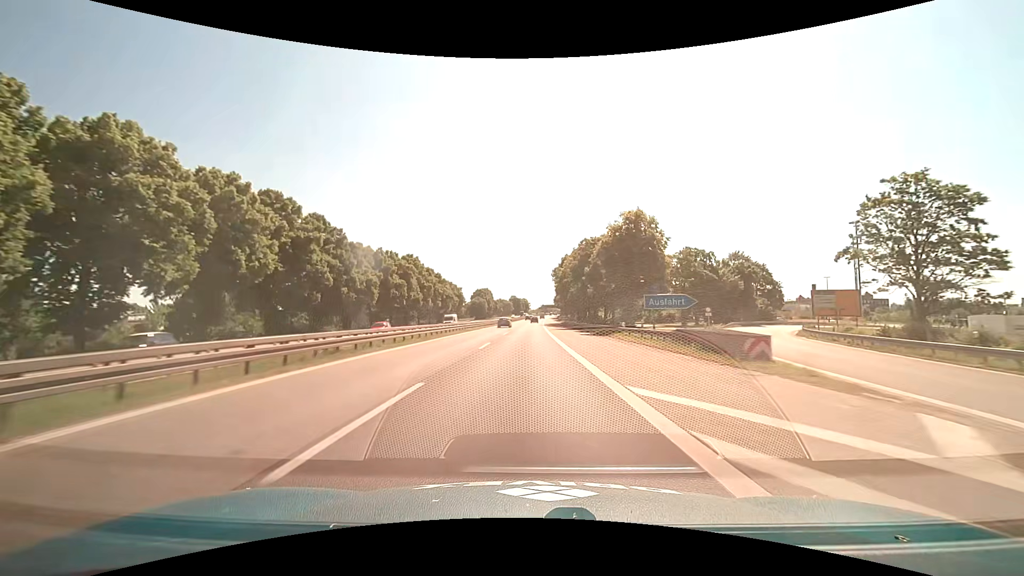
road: motorway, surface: asphalt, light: Day
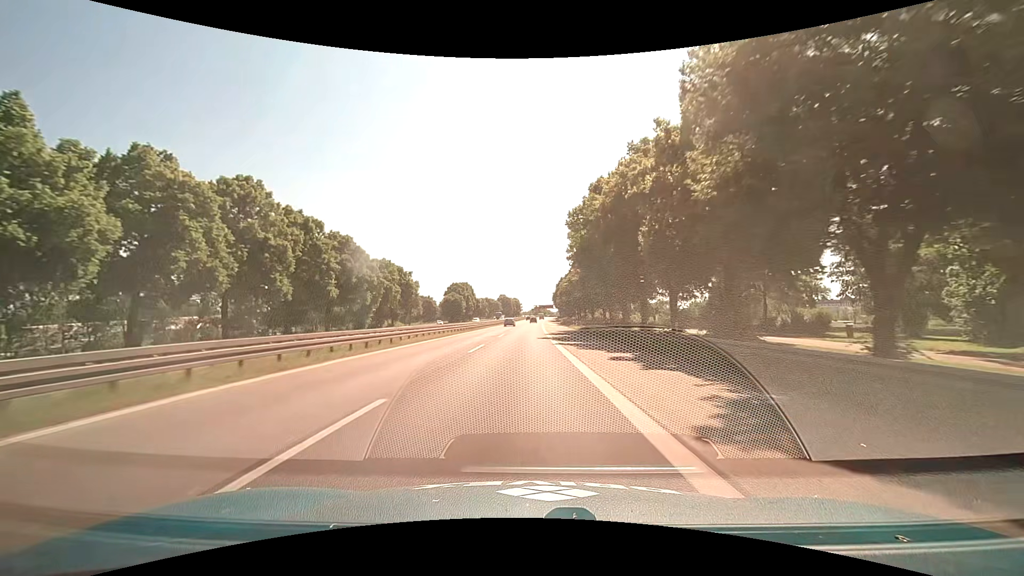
(+0.7, +56.1) m; +1°
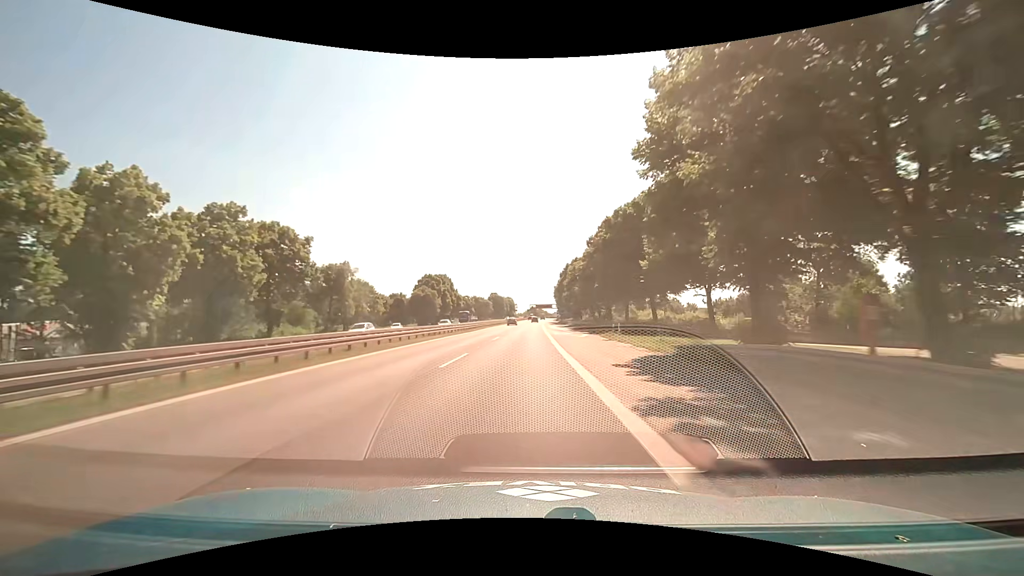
(+0.3, +42.1) m; +1°
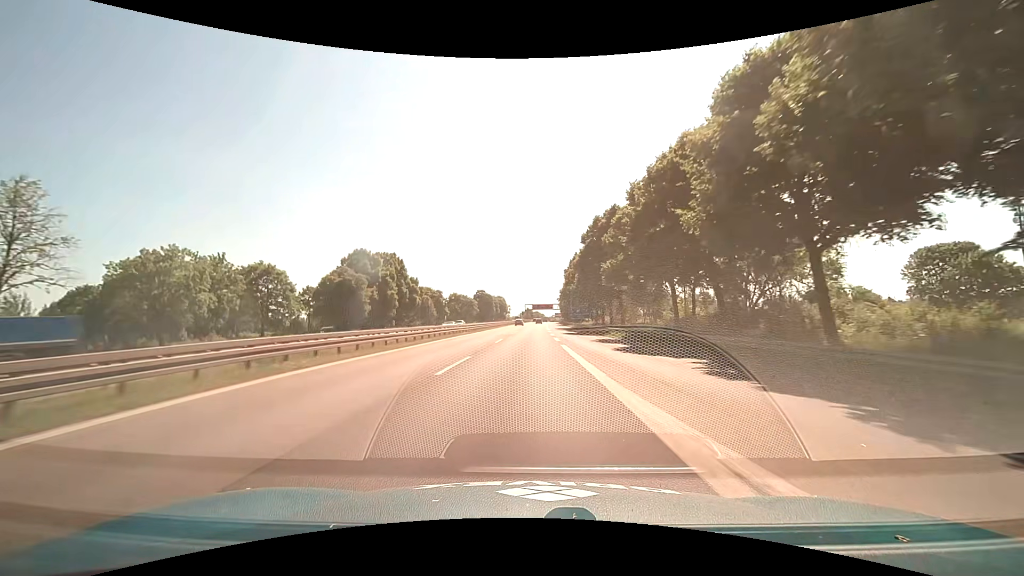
(+0.1, +56.2) m; 0°
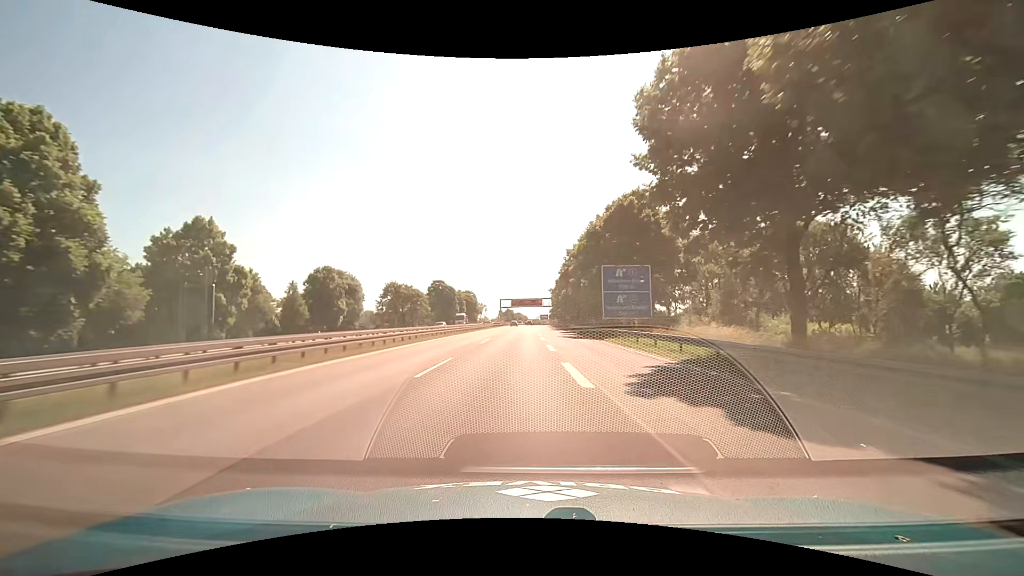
(+1.7, +72.0) m; +2°
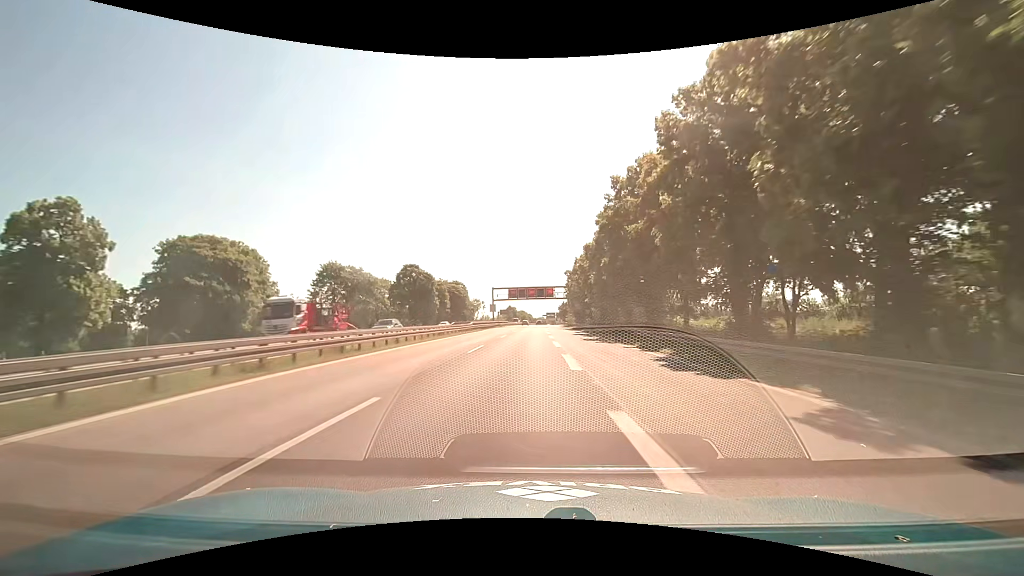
(-0.1, +45.5) m; 0°
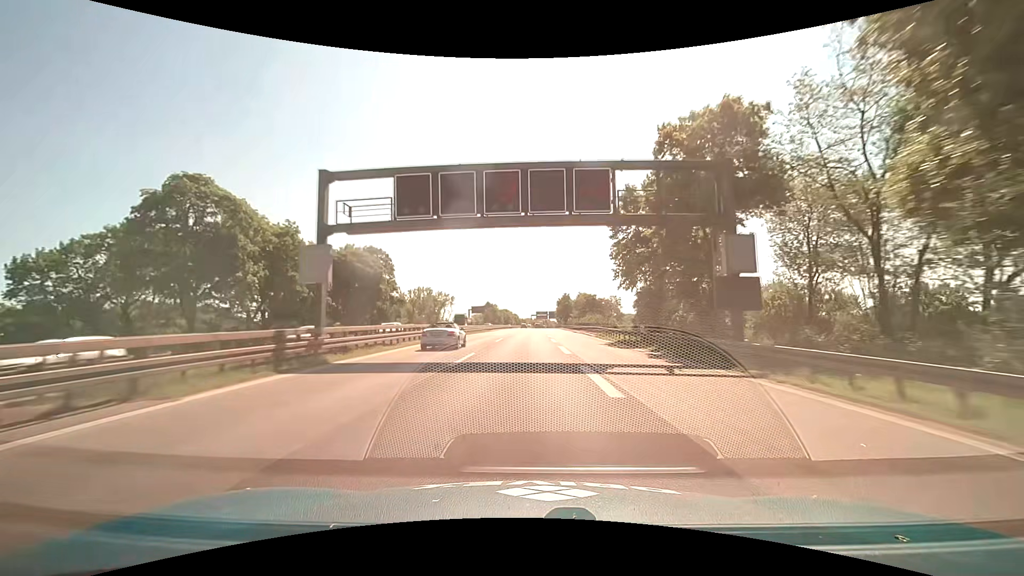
(+0.9, +77.7) m; +1°
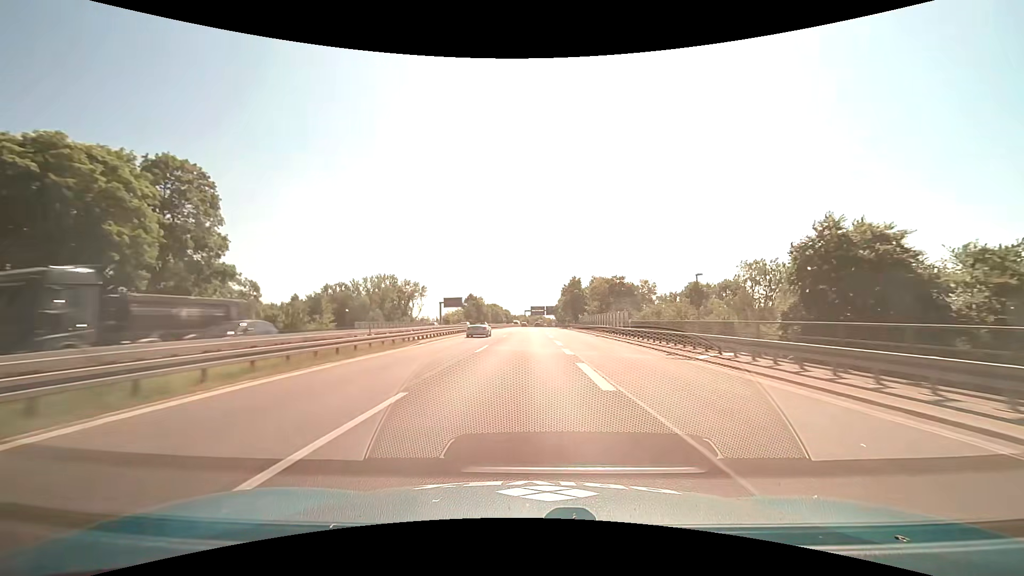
(+0.4, +47.5) m; +1°
(0, +10) (0, +20) (0, +30) (0, +40) (0, +50) (0, +60) (0, +70) (+1, +80) (+1, +90) (+1, +100) m
